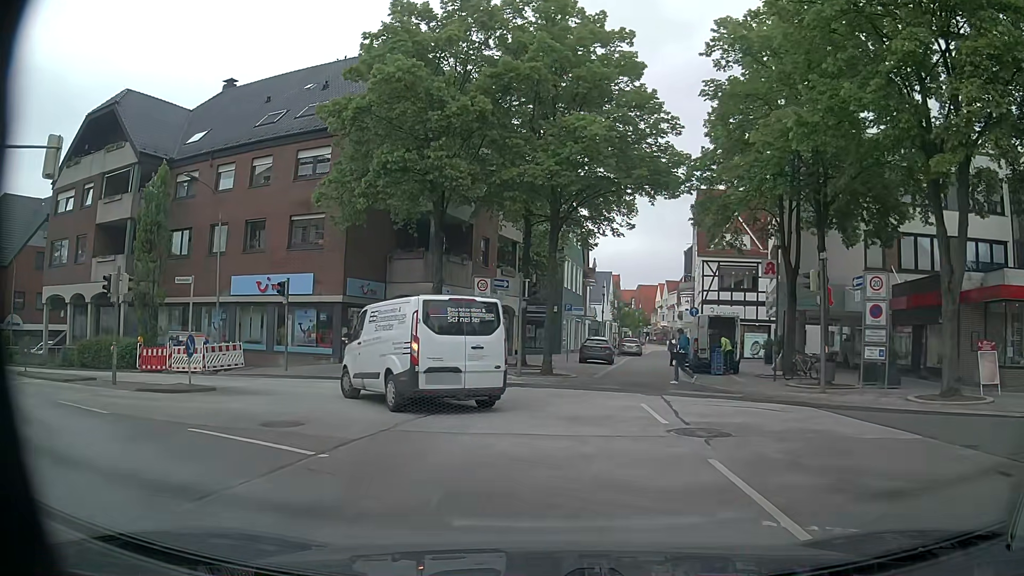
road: tertiary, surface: asphalt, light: Day
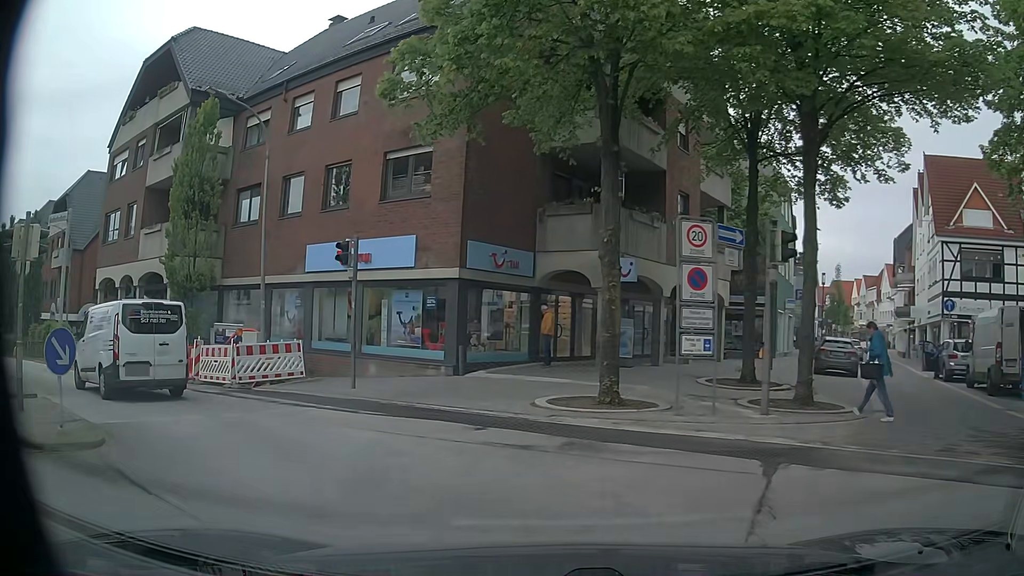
(-1.0, +10.4) m; -17°
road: unclassified
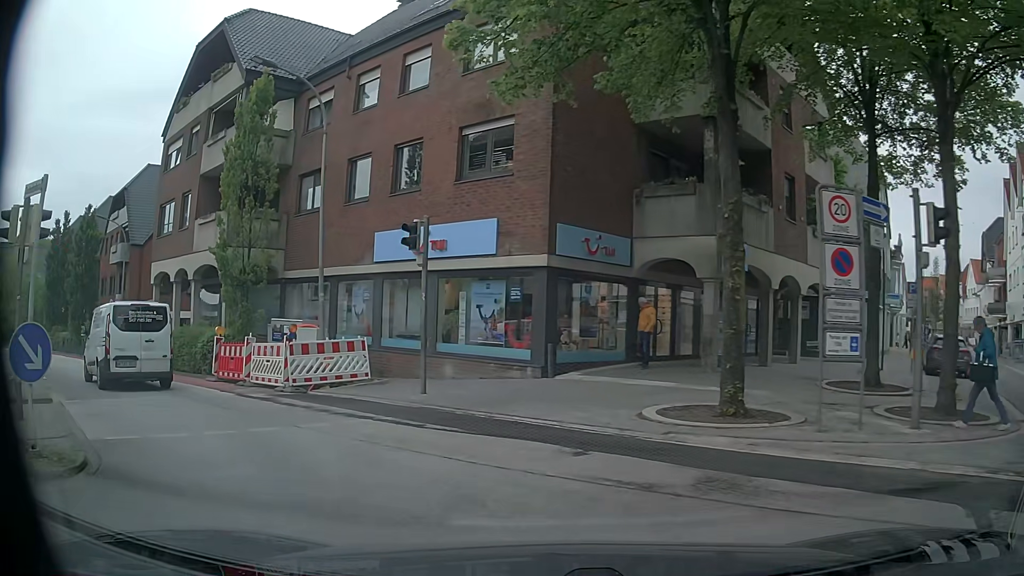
(-0.1, +2.2) m; -7°
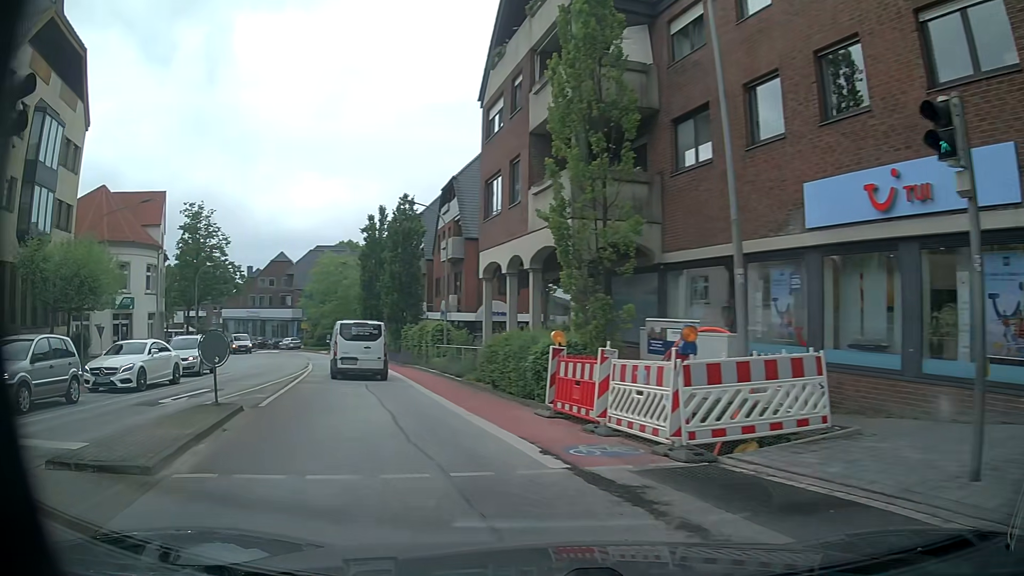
(-1.9, +7.4) m; -32°
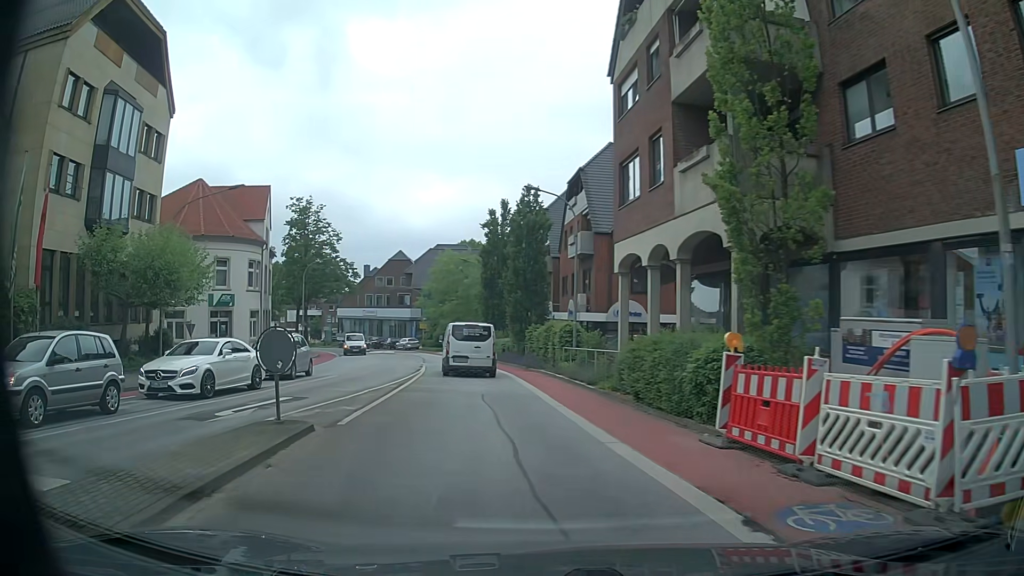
(-0.3, +3.1) m; -9°
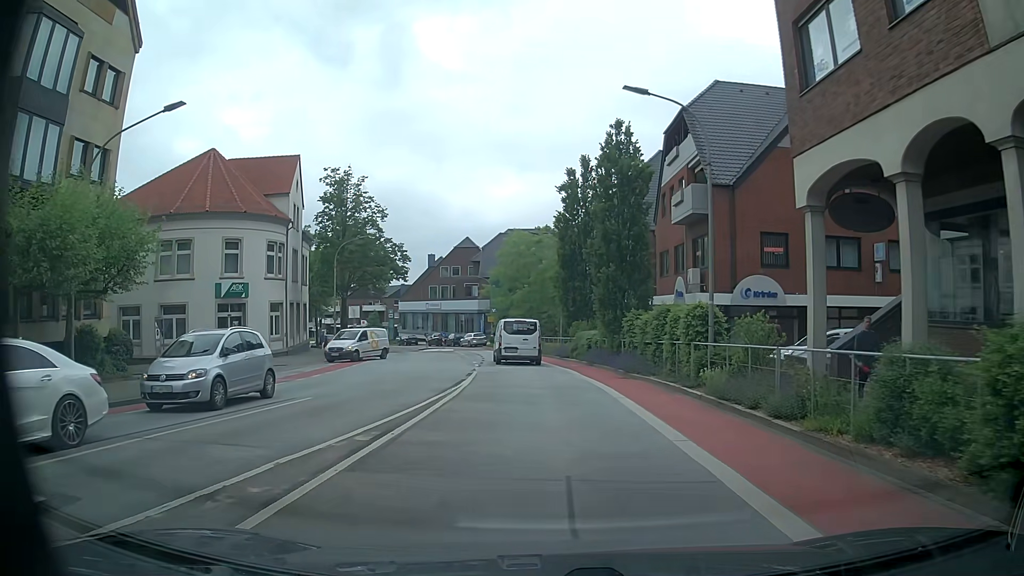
(-1.4, +11.1) m; -9°
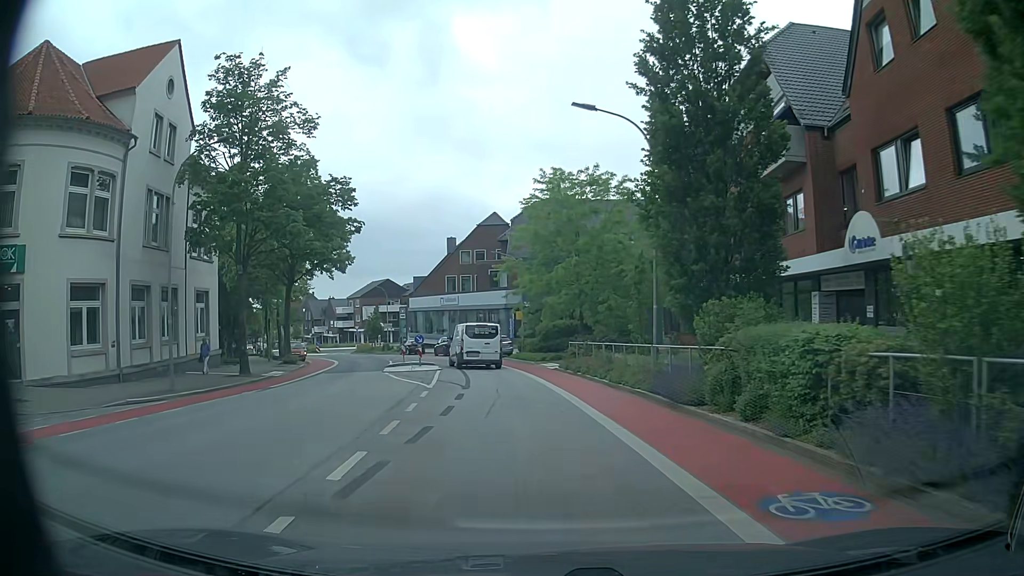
(-0.6, +24.9) m; -3°
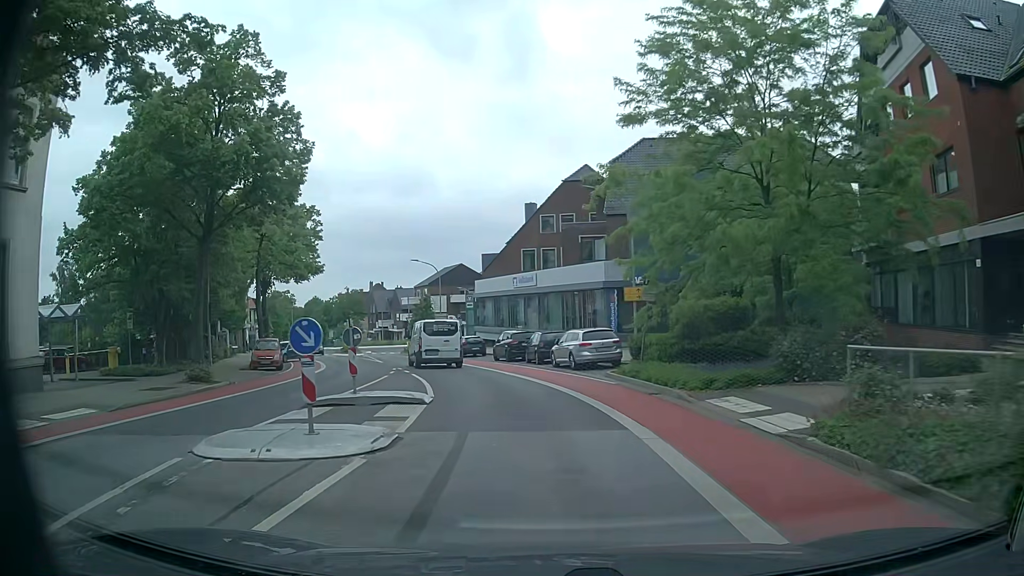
(-1.2, +21.2) m; -8°
